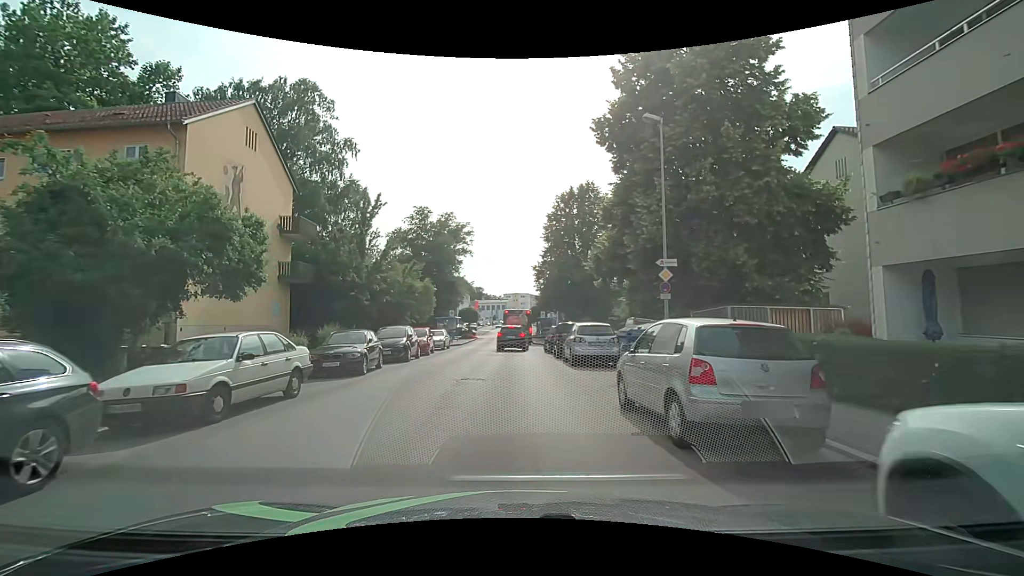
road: tertiary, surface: asphalt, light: Day
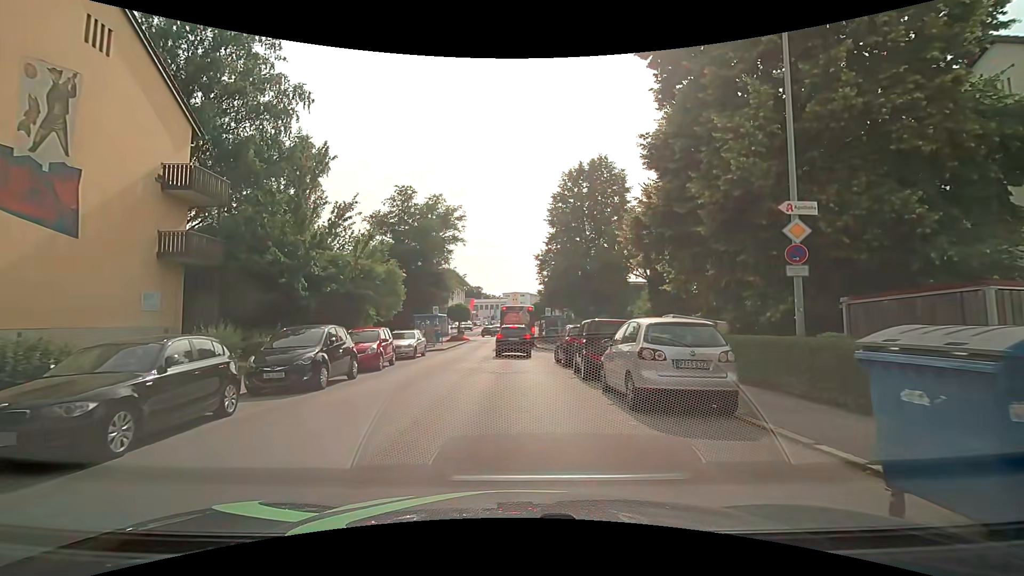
(+0.1, +9.3) m; 0°
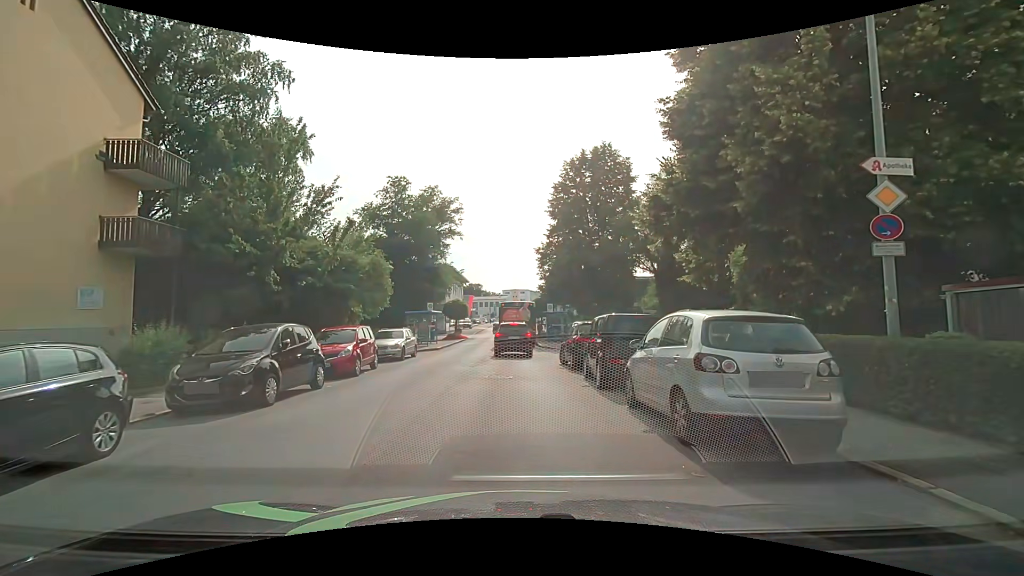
(0.0, +2.5) m; +1°
